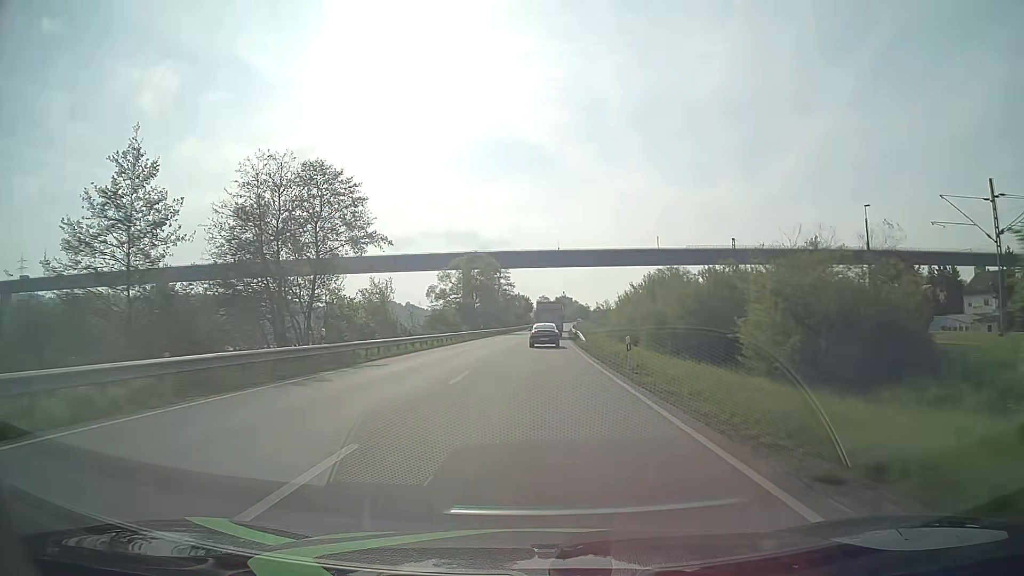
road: primary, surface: asphalt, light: Day
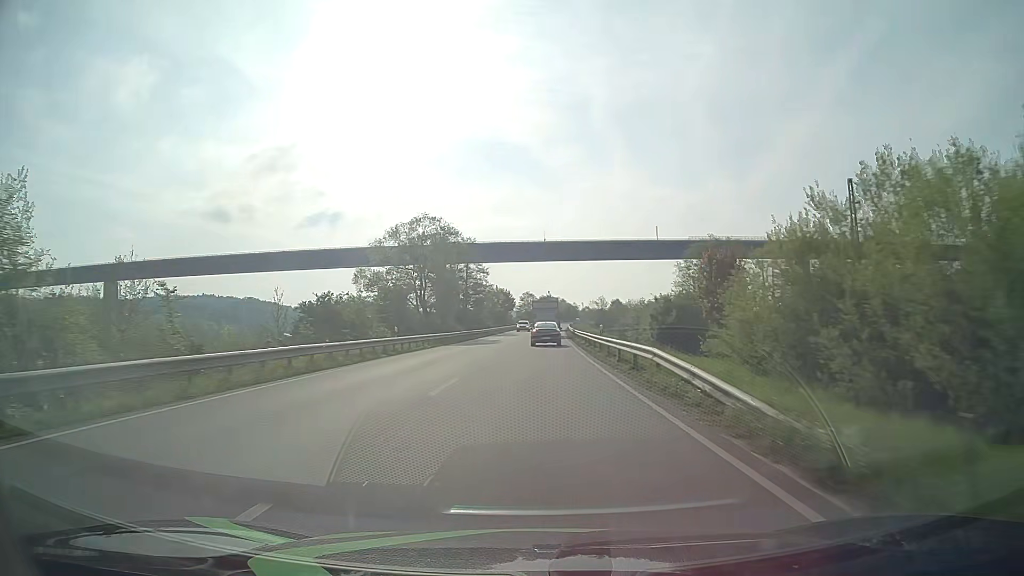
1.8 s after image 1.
(+0.5, +38.8) m; +1°
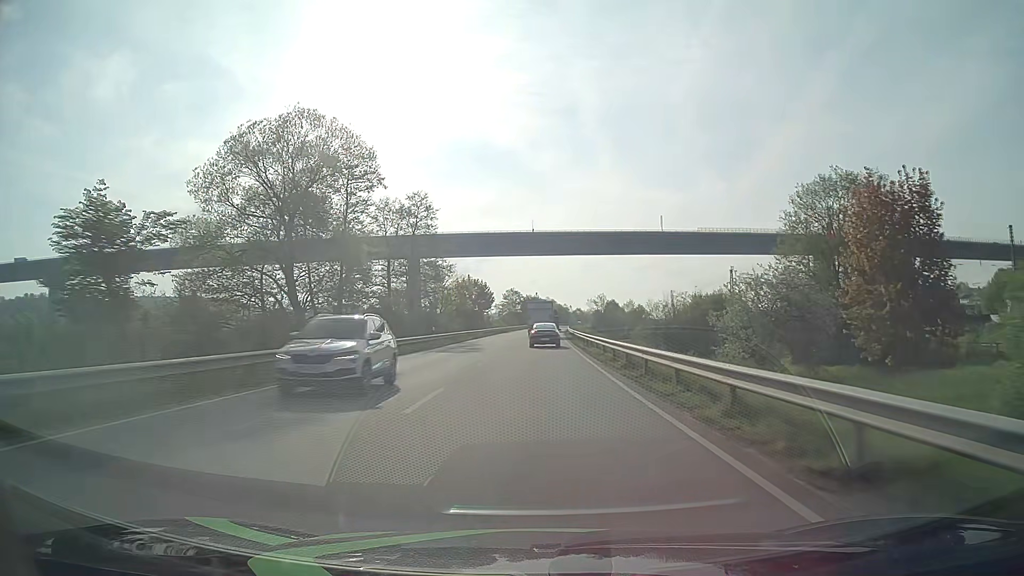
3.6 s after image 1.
(+0.4, +38.7) m; +1°
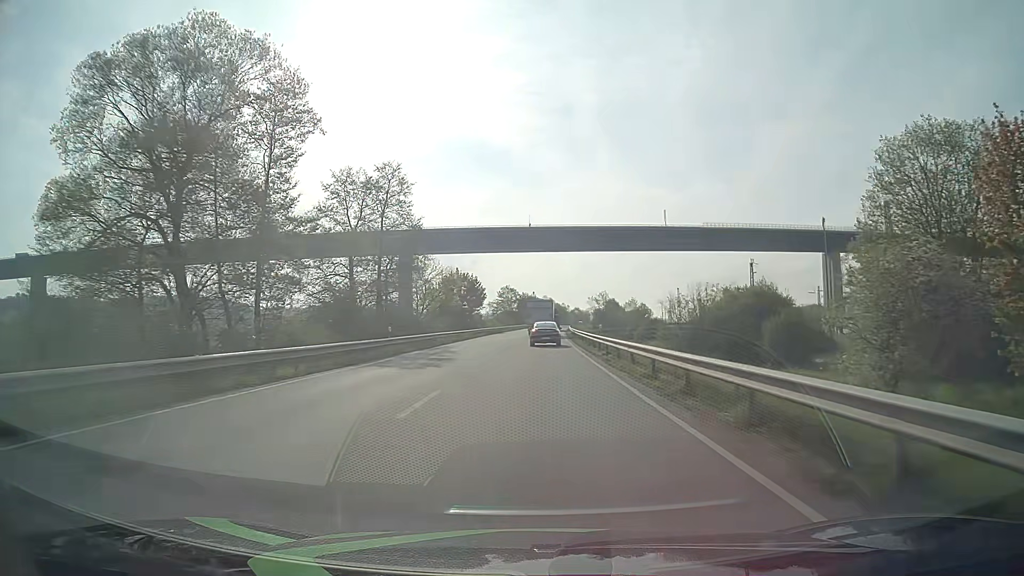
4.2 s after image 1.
(+0.1, +12.9) m; 0°
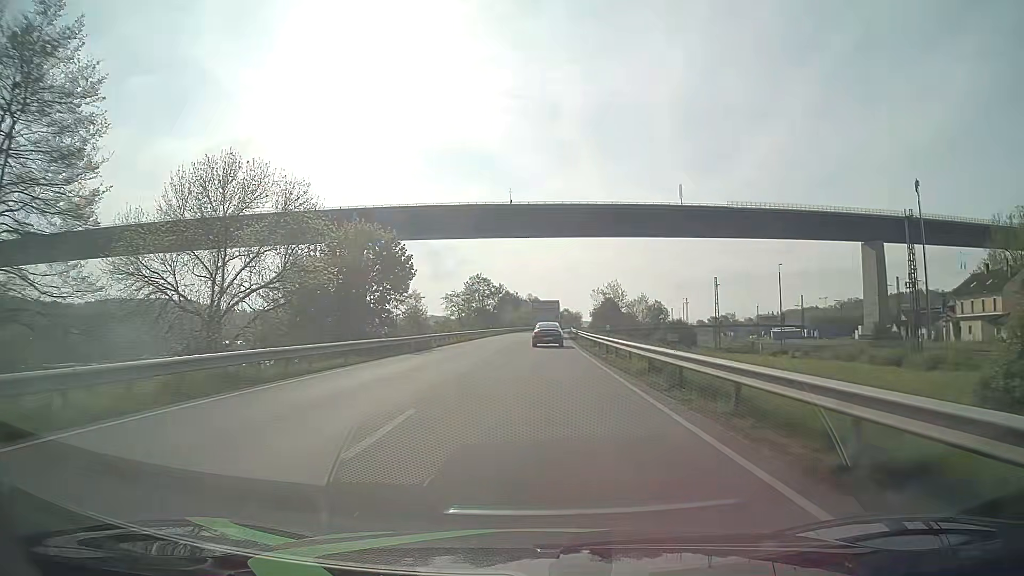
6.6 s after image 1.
(+0.4, +51.2) m; +1°
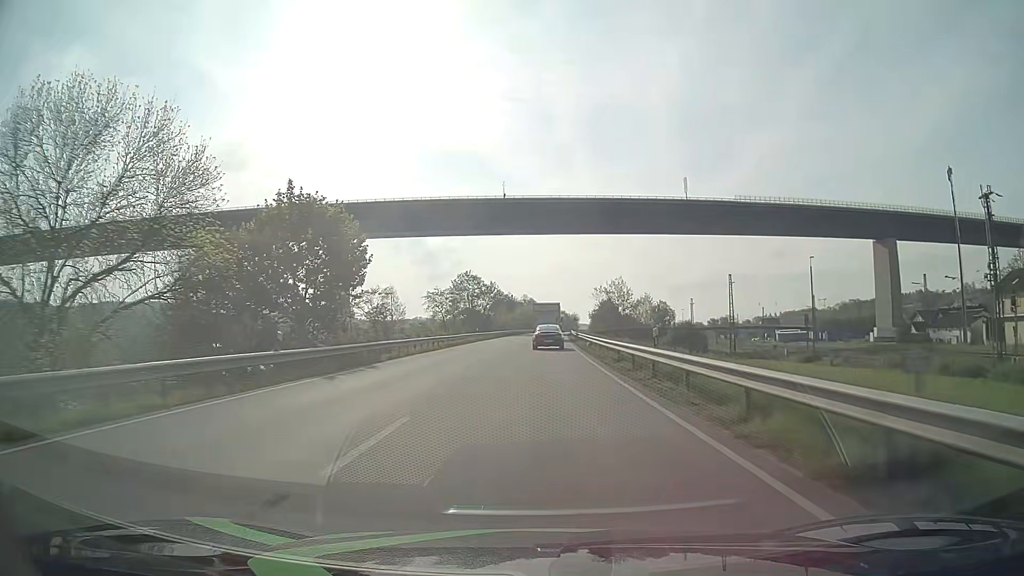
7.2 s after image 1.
(+0.1, +12.8) m; 0°
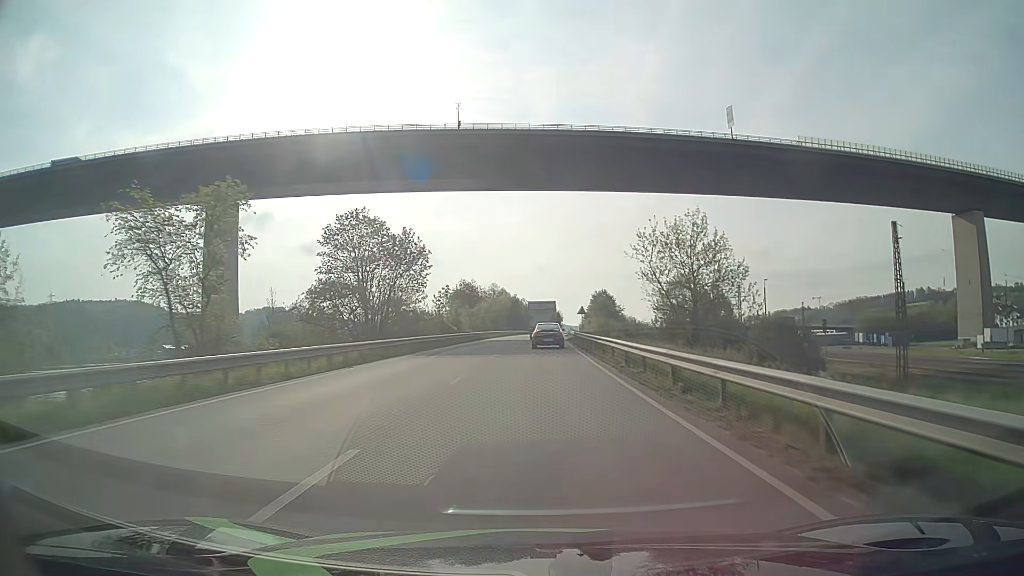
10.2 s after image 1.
(+1.2, +63.1) m; +2°
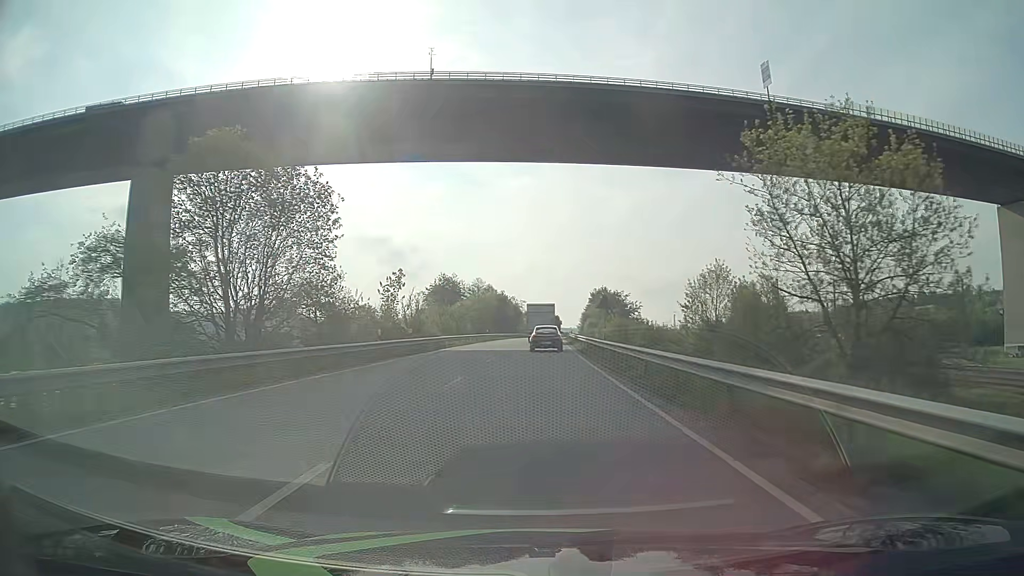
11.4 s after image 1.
(+0.2, +24.9) m; +1°
(0, +10) (0, +20) (0, +30) (0, +40) (+1, +50) (+1, +60) (+1, +70) (+2, +80) (+2, +90) (+2, +100) m
